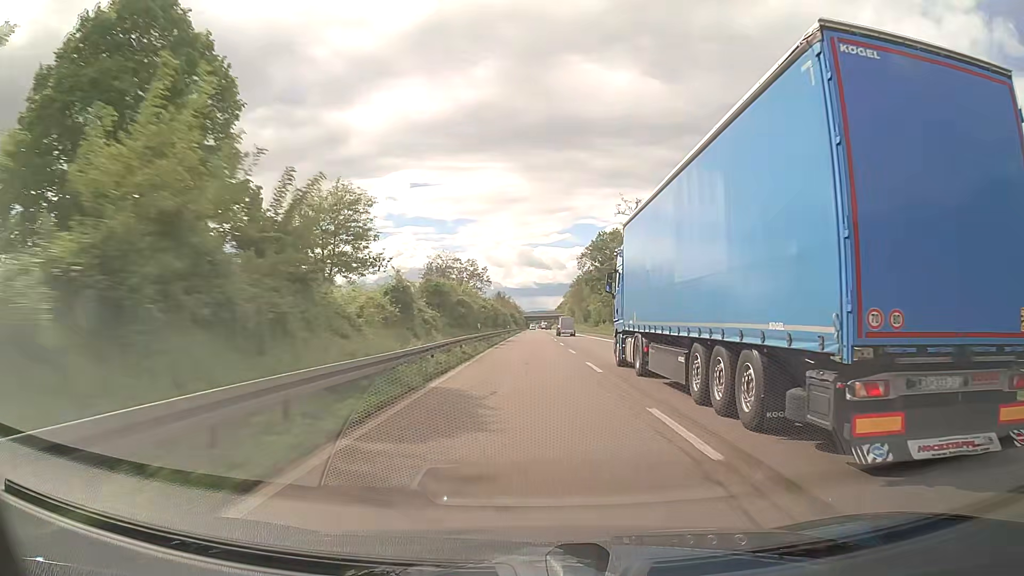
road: trunk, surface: asphalt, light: Day
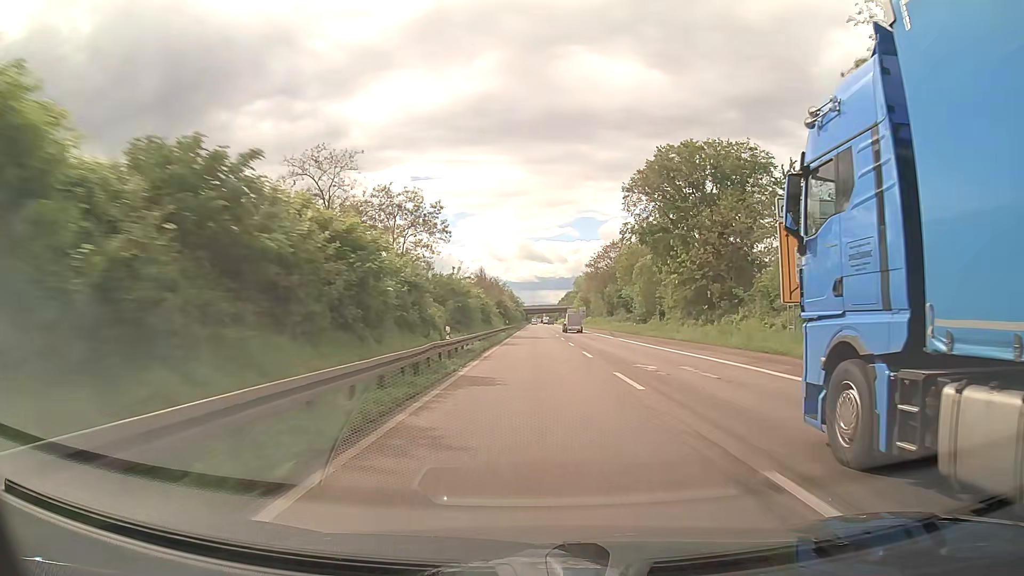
(0.0, +62.2) m; 0°
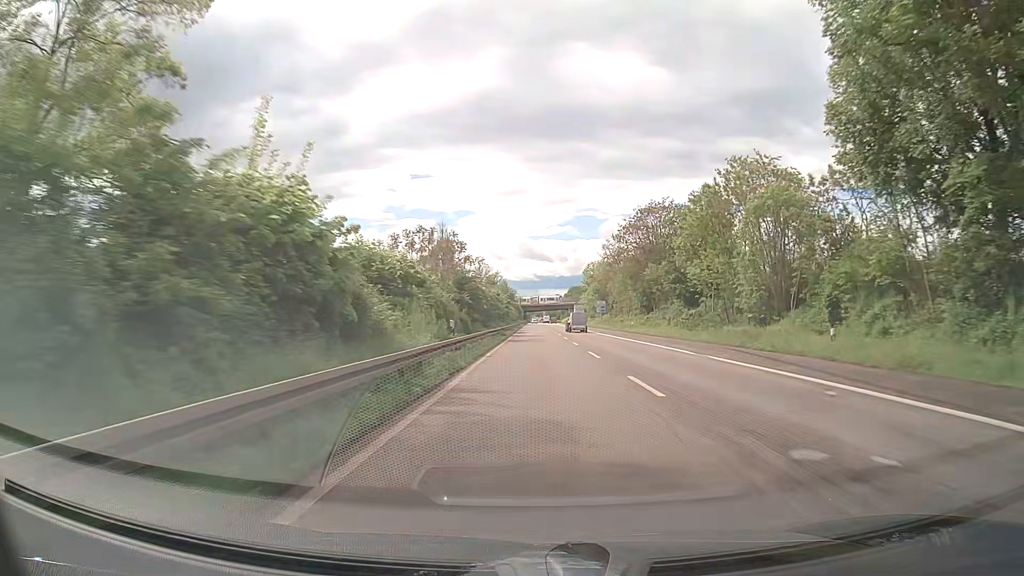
(0.0, +47.2) m; 0°
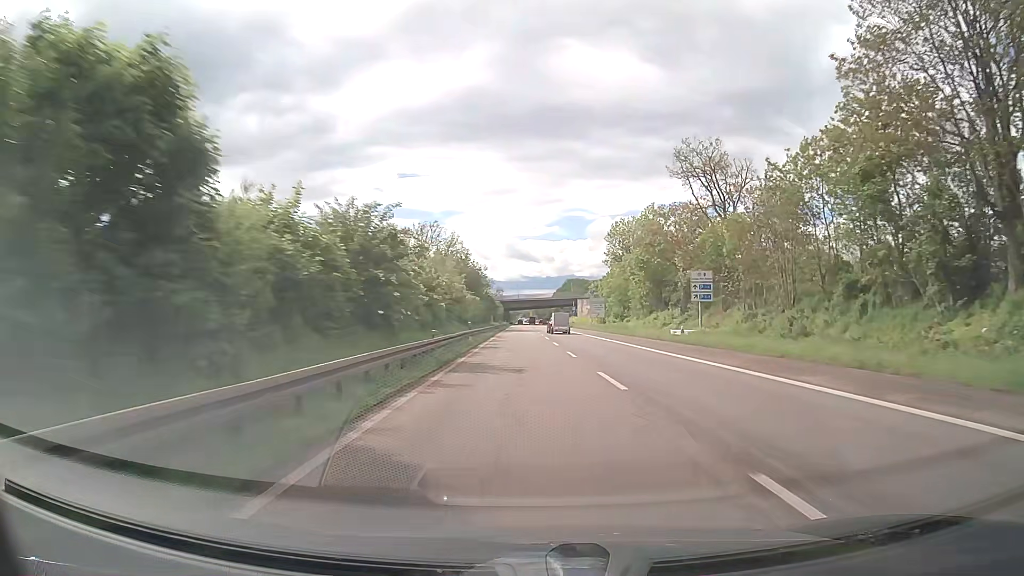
(+0.6, +78.9) m; +1°
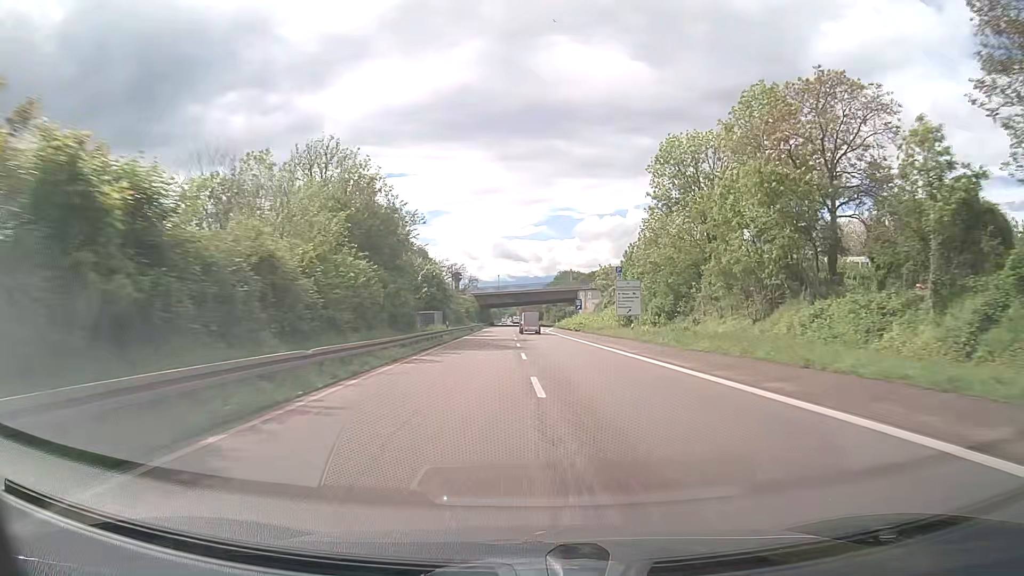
(+0.6, +47.3) m; +1°
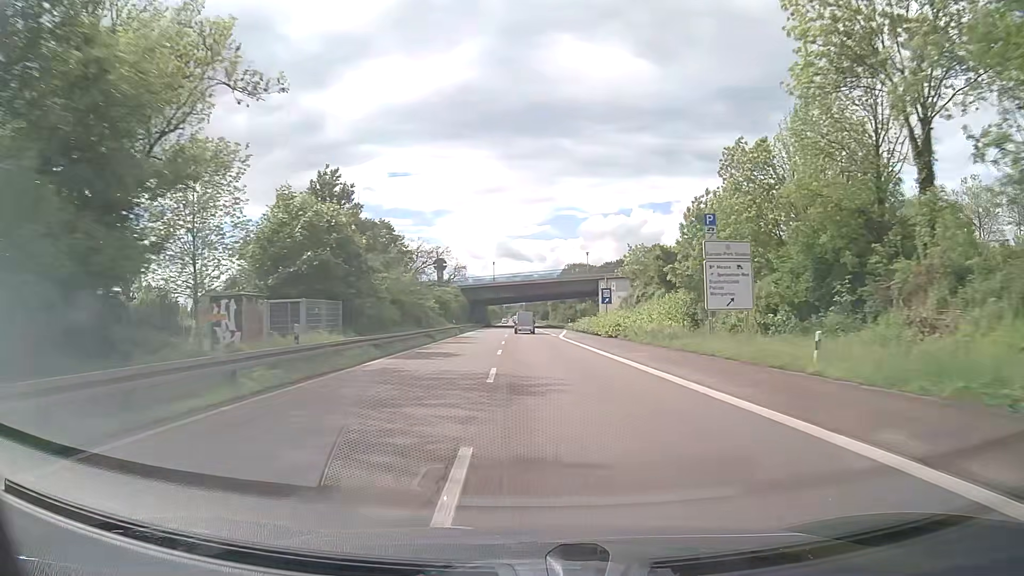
(-0.1, +31.5) m; 0°
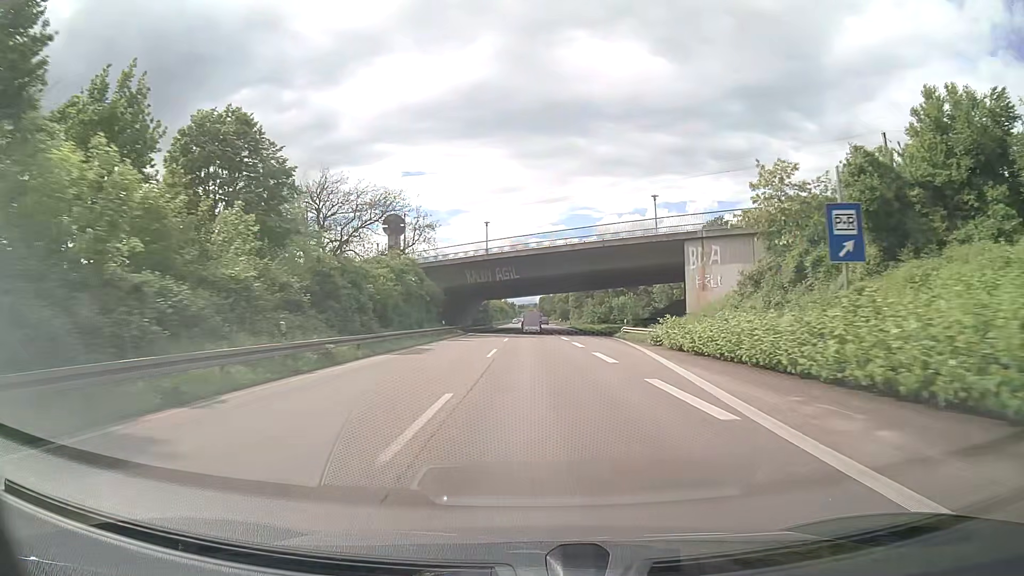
(-0.4, +47.2) m; -1°
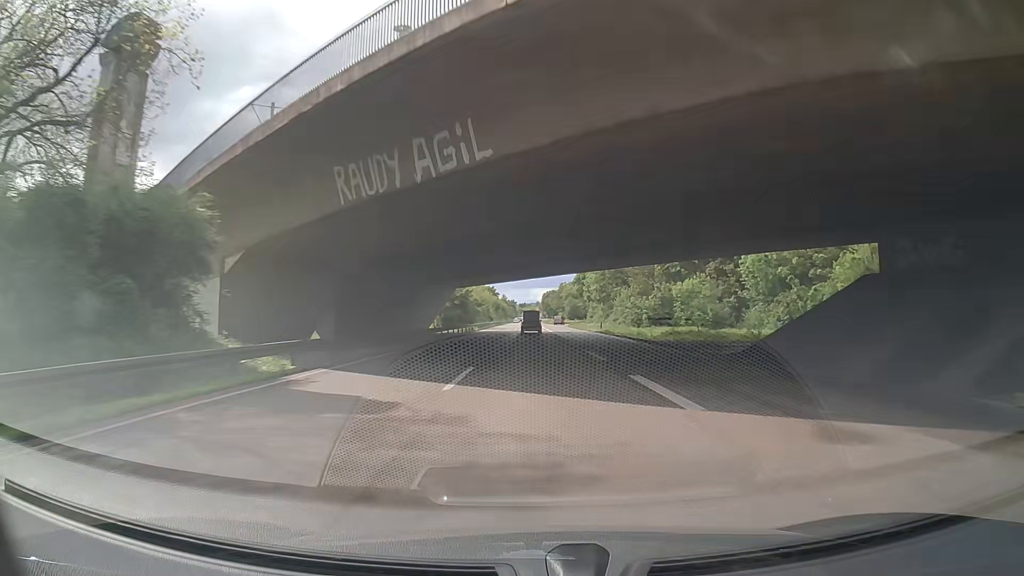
(-0.1, +47.2) m; 0°
(0, +10) (0, +20) (0, +30) (0, +40) (-1, +50) (-1, +60) (-1, +70) (-1, +80) (-1, +90) (-1, +100) m
